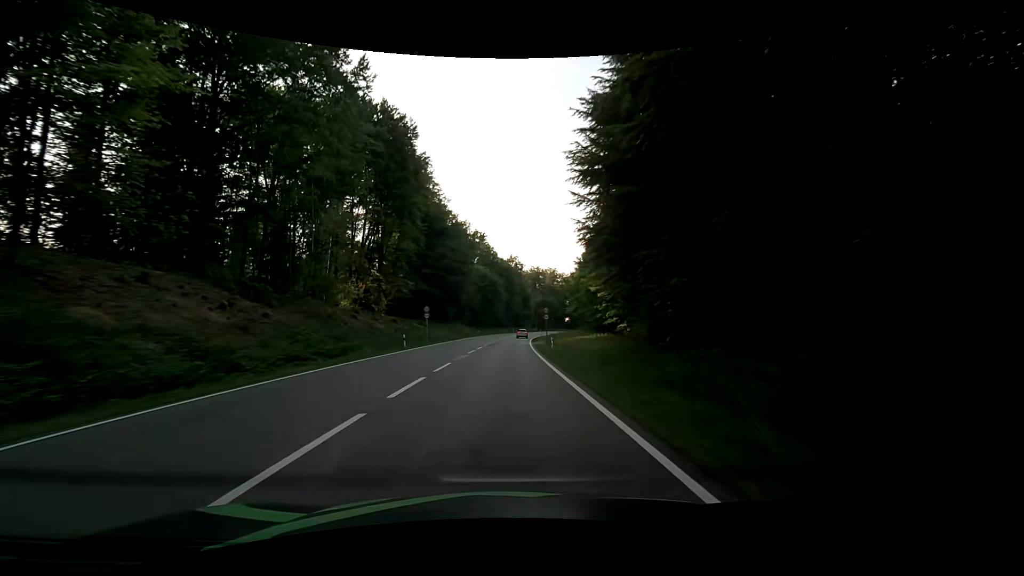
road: secondary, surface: asphalt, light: Day
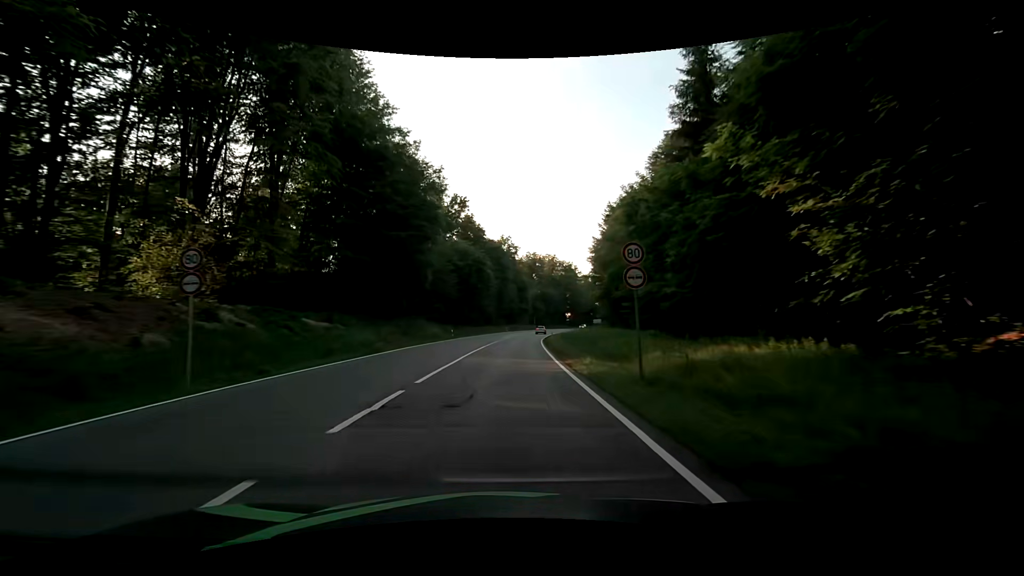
(+0.1, +34.4) m; +1°
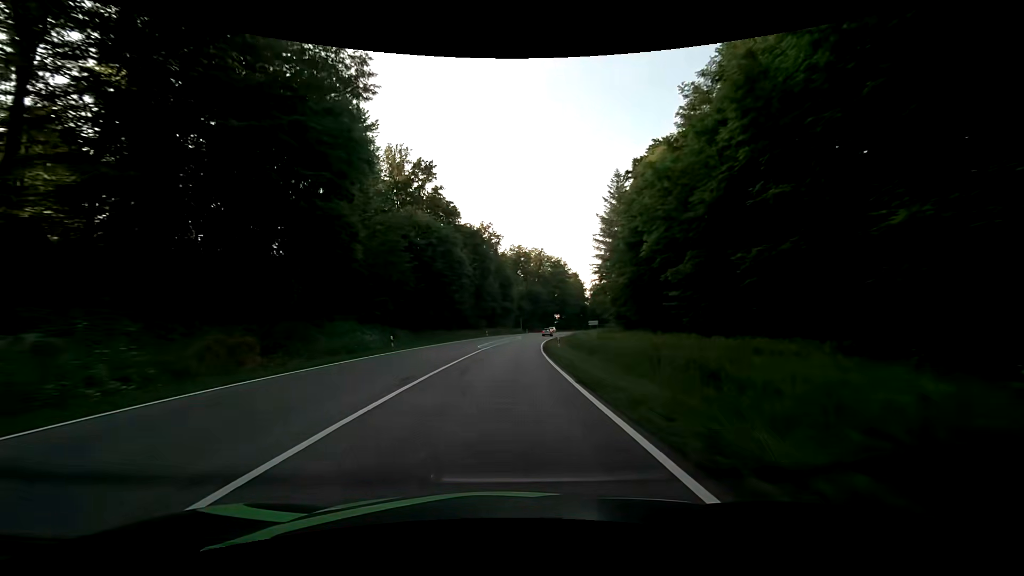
(+0.4, +22.5) m; +2°
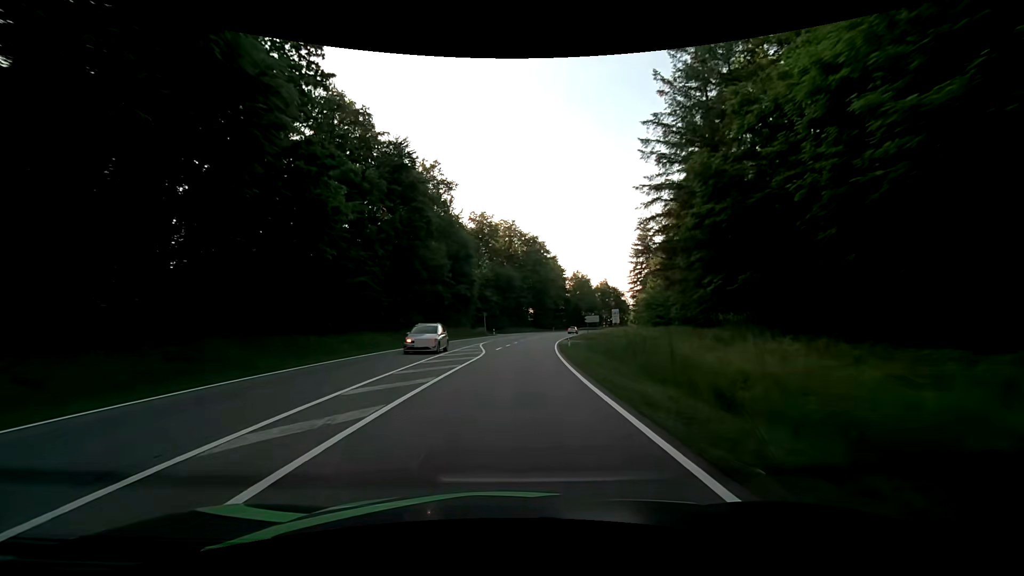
(+0.9, +43.8) m; +4°
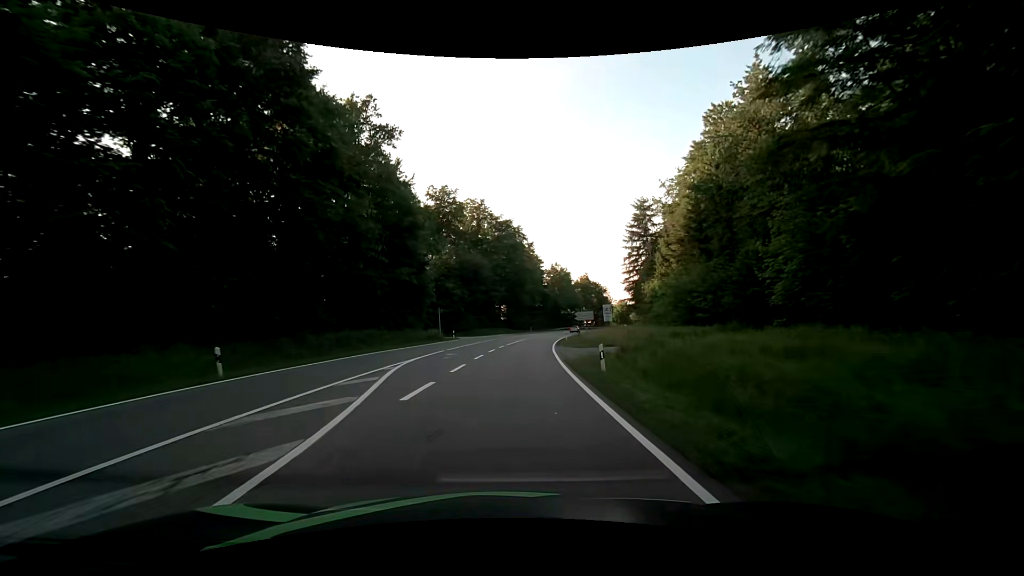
(+0.8, +21.3) m; +3°
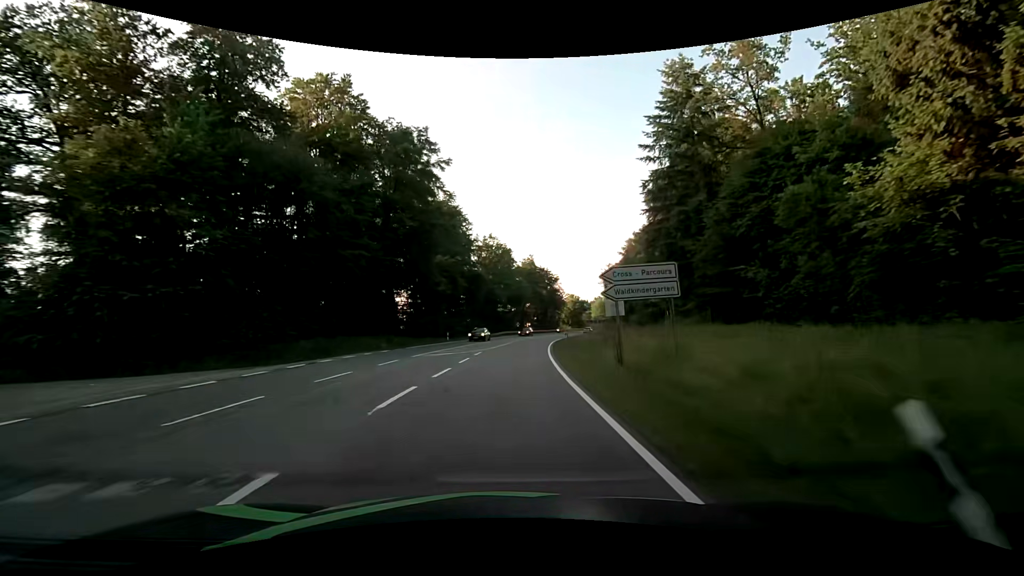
(+3.6, +51.7) m; +9°
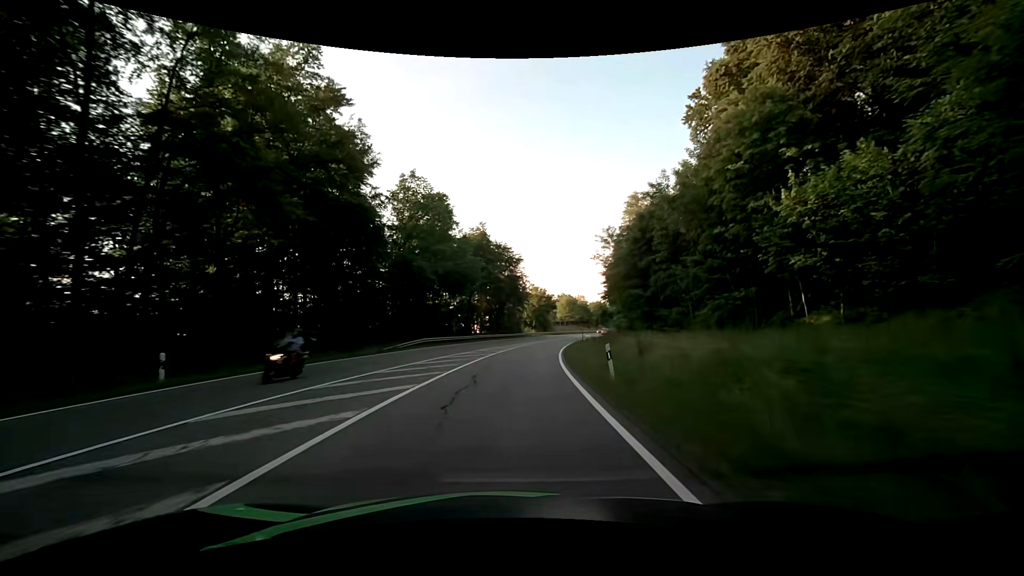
(+1.6, +41.1) m; +5°
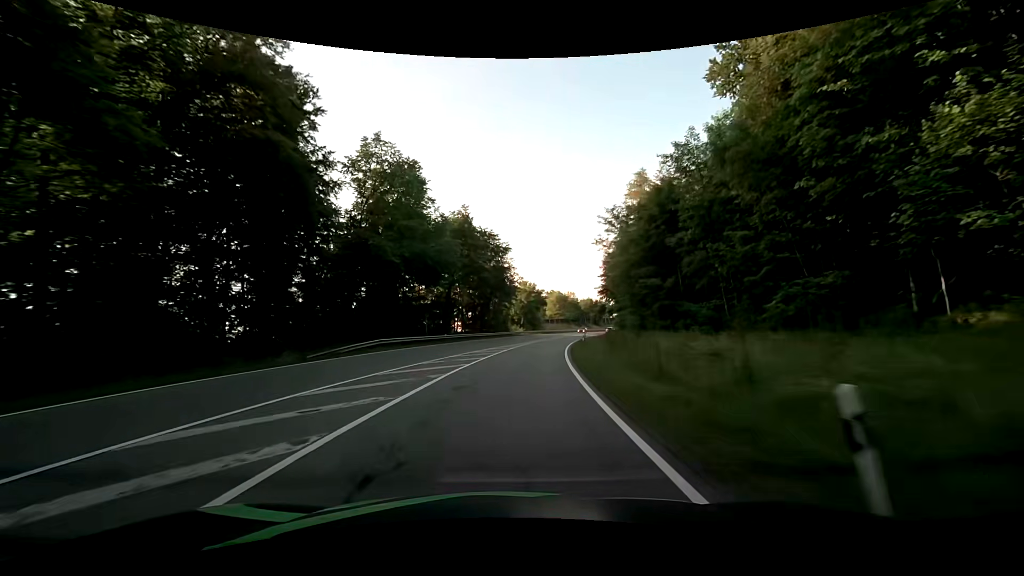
(+0.1, +10.5) m; +1°
(0, +10) (+1, +20) (+2, +30) (+3, +40) (+4, +50) (+6, +60) (+8, +69) (+11, +79) (+13, +89) (+16, +98) m
